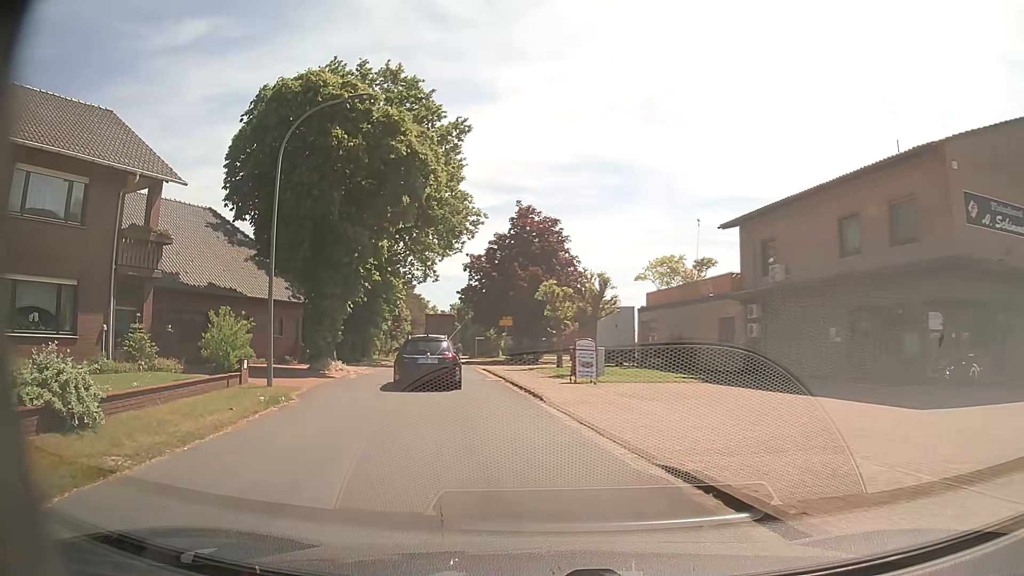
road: unclassified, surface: asphalt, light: Day
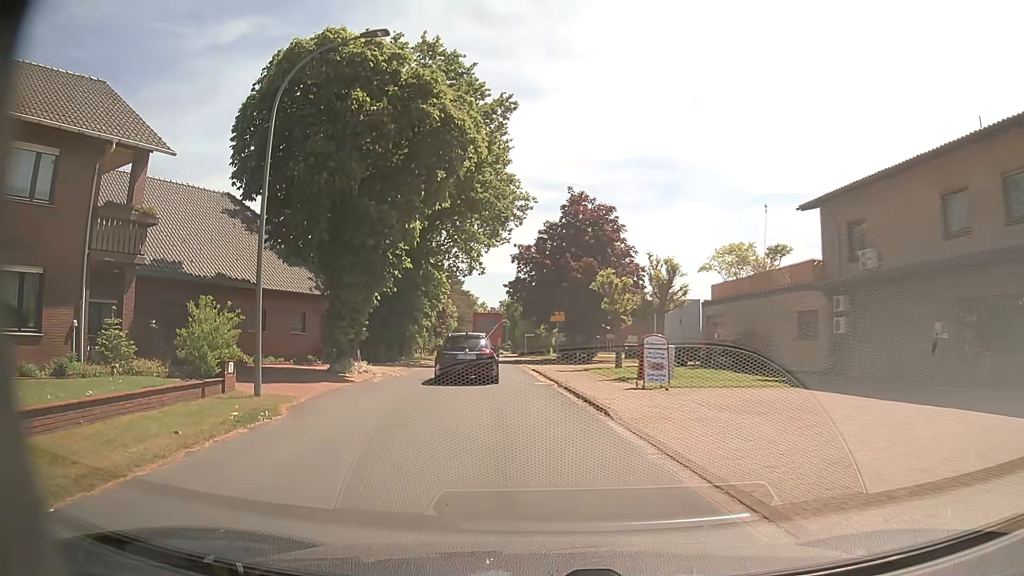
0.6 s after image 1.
(-0.2, +3.8) m; -5°
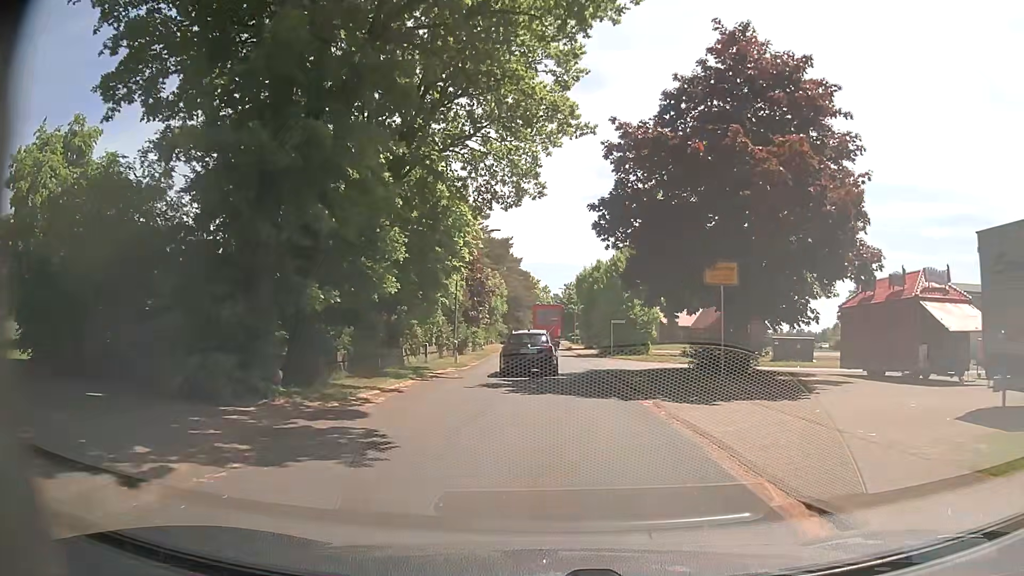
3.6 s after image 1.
(-2.0, +26.0) m; -5°
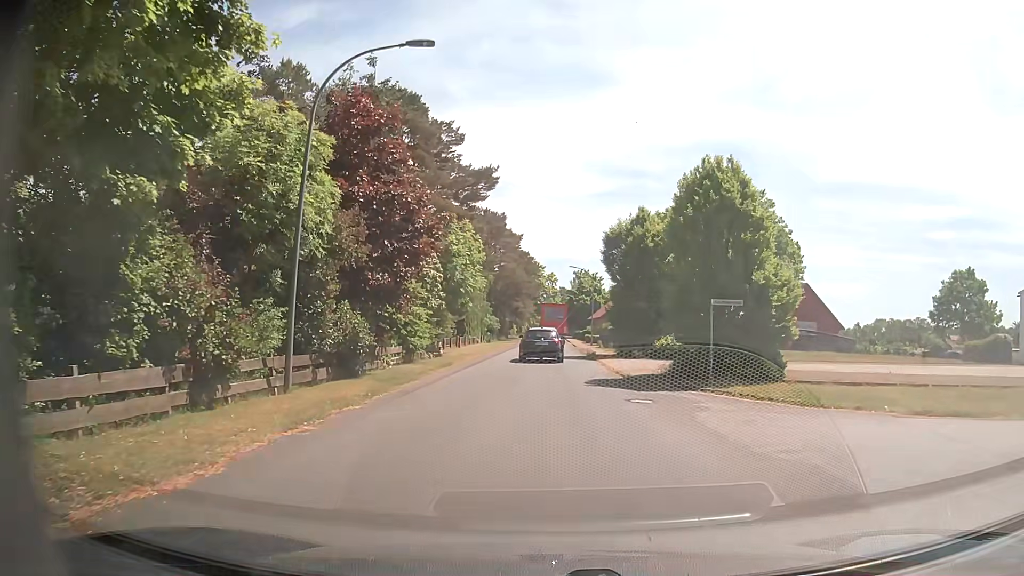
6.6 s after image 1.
(0.0, +24.7) m; 0°
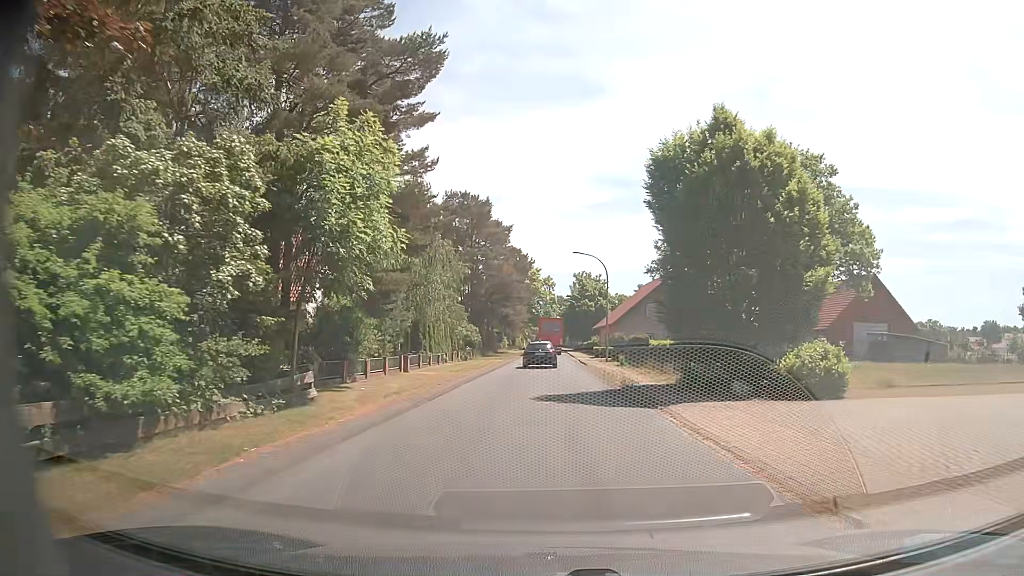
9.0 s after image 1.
(0.0, +18.6) m; -1°
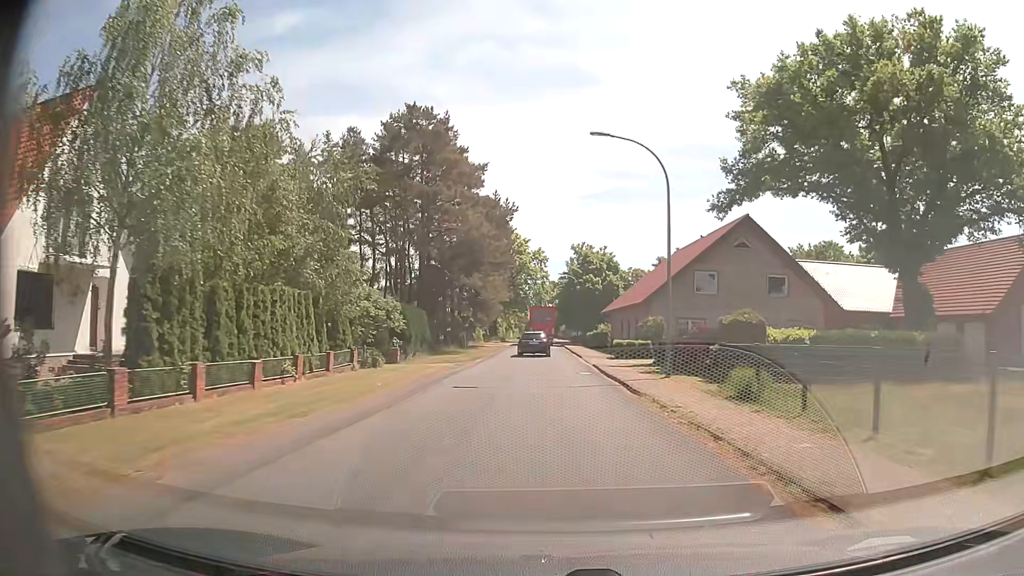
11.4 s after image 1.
(+0.5, +25.6) m; +2°
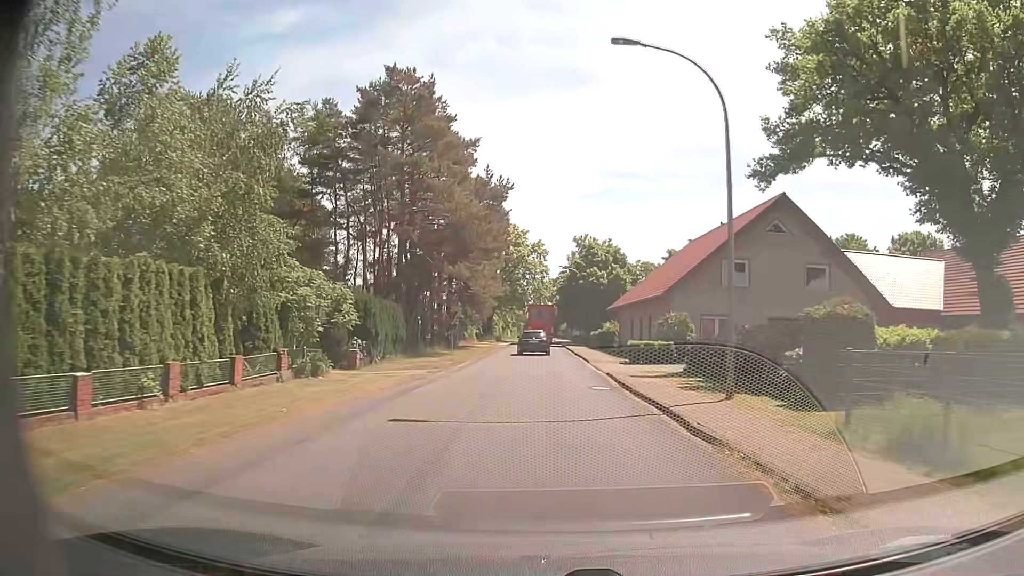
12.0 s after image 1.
(-0.1, +6.9) m; -1°
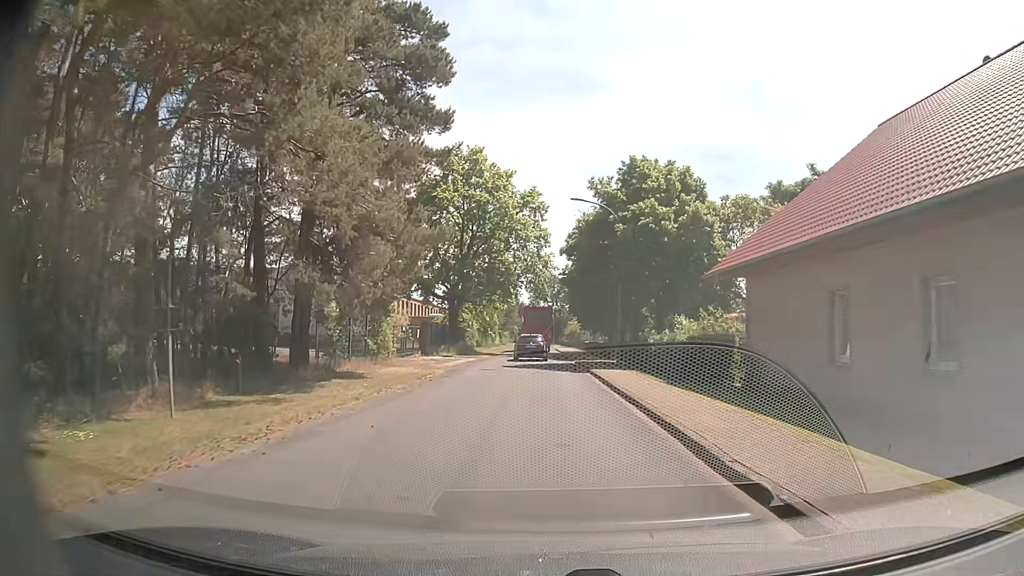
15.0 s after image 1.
(+0.1, +34.2) m; 0°
